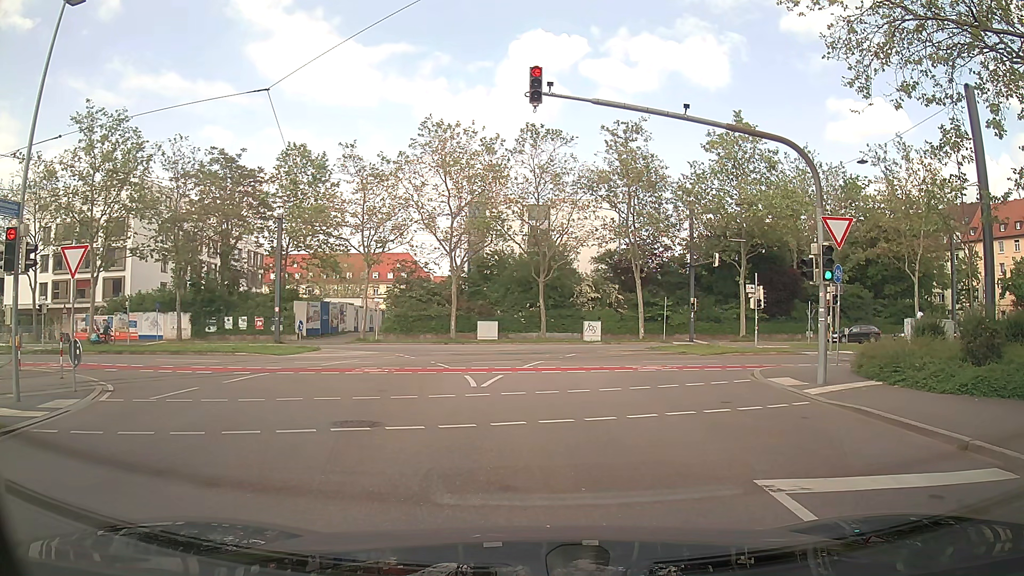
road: tertiary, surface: asphalt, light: Day
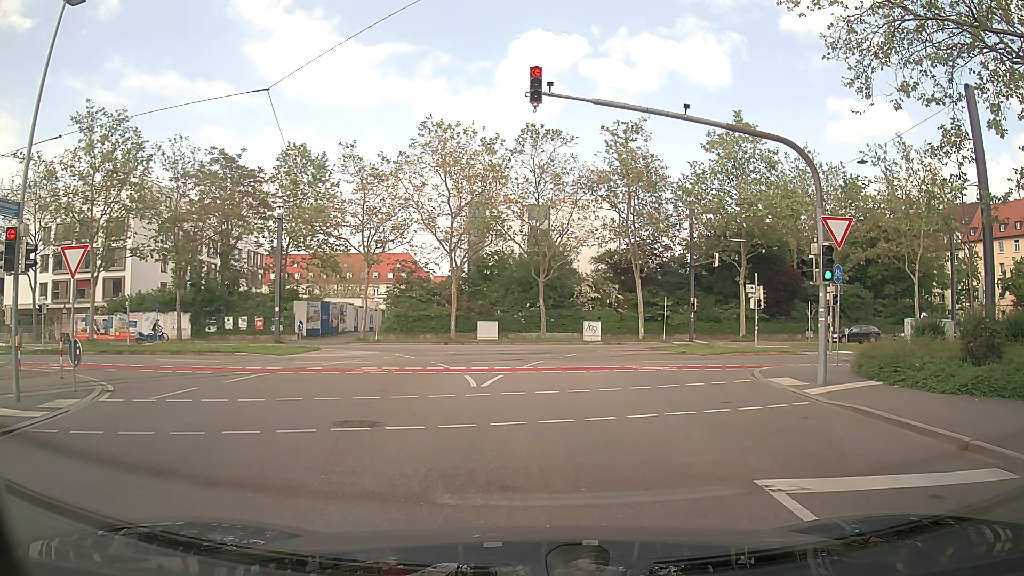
(0.0, 0.0) m; 0°
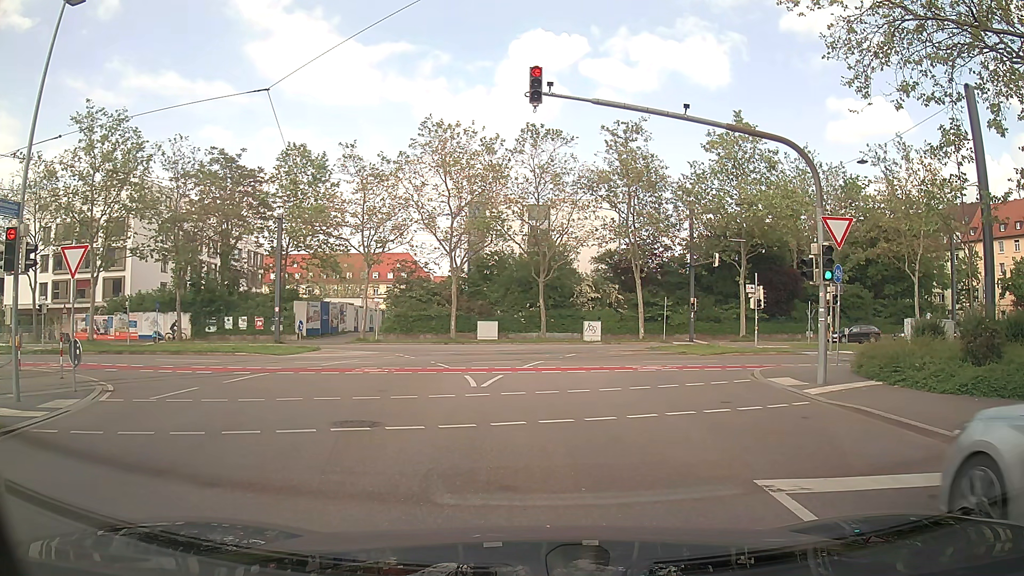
(0.0, 0.0) m; 0°
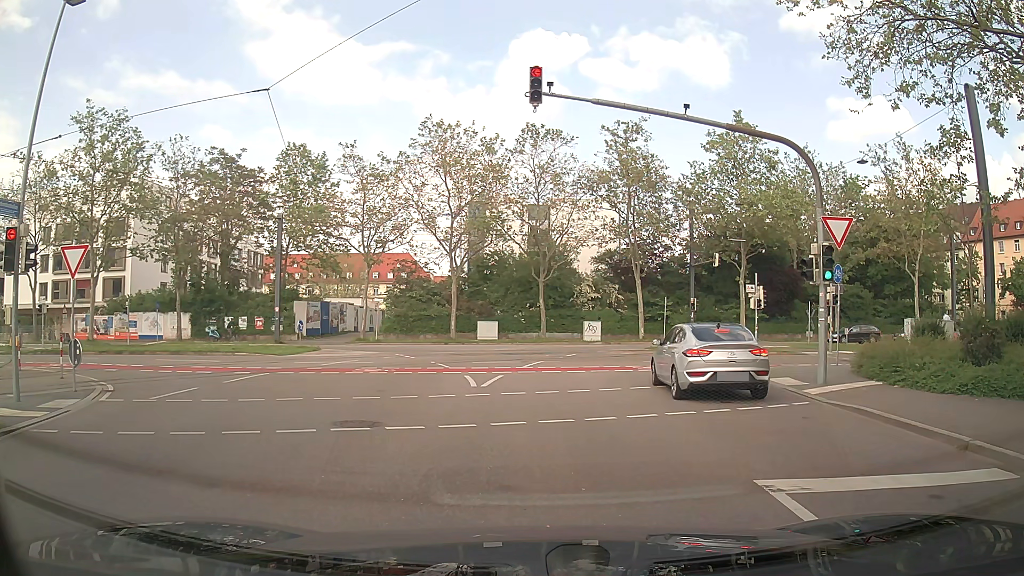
(0.0, 0.0) m; 0°
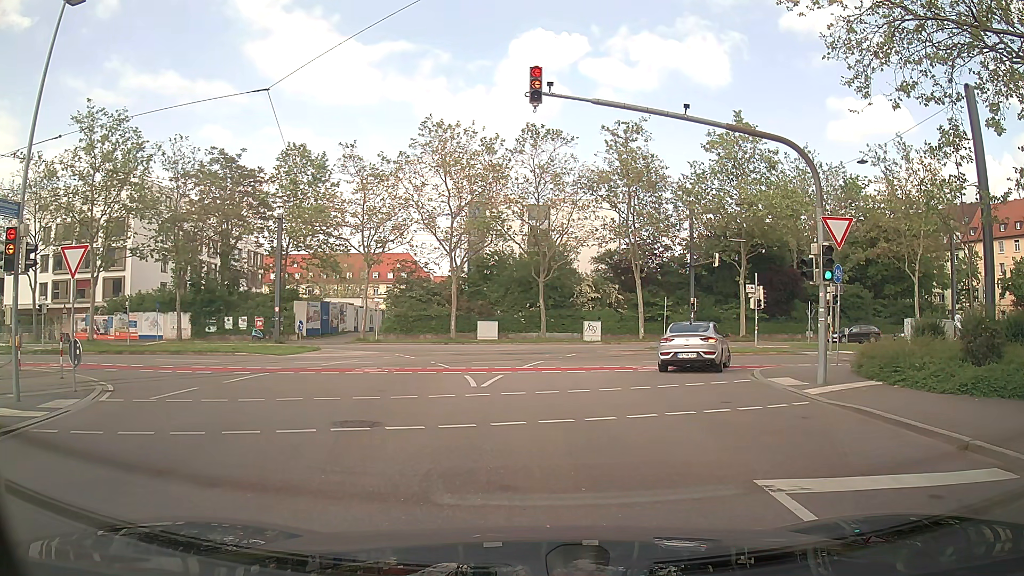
(0.0, 0.0) m; 0°
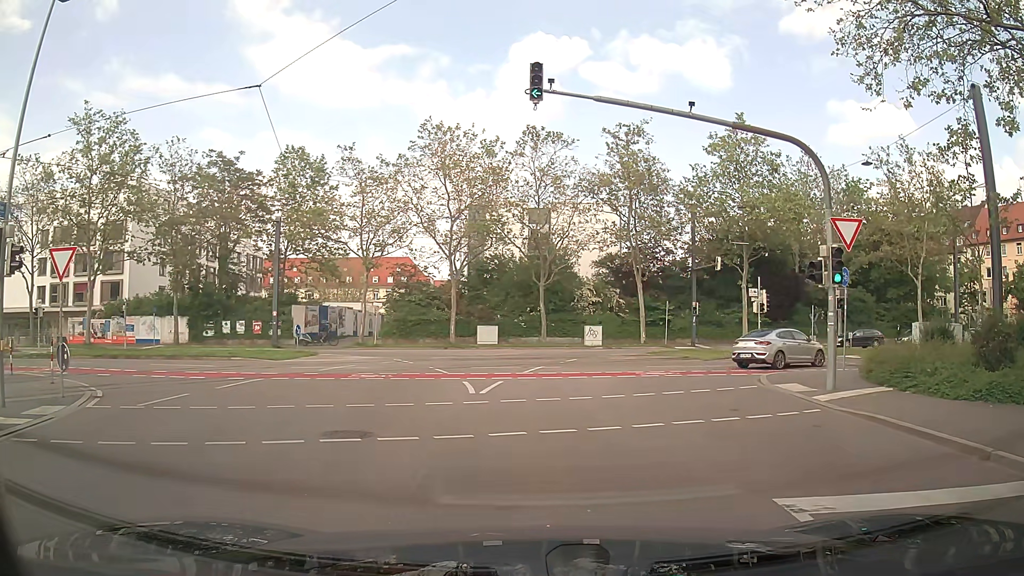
(0.0, +0.6) m; 0°
